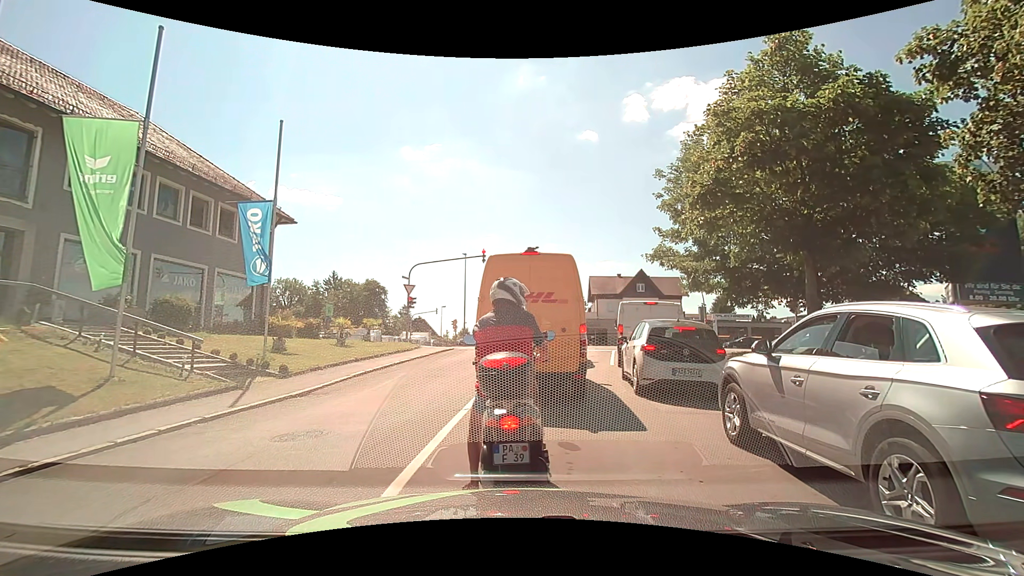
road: residential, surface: asphalt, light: Day
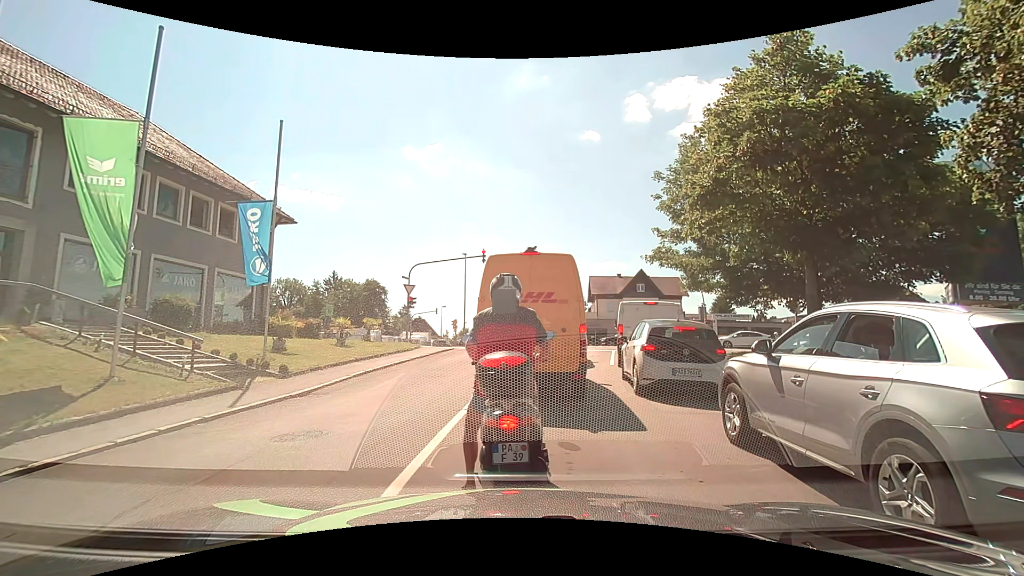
(0.0, 0.0) m; 0°
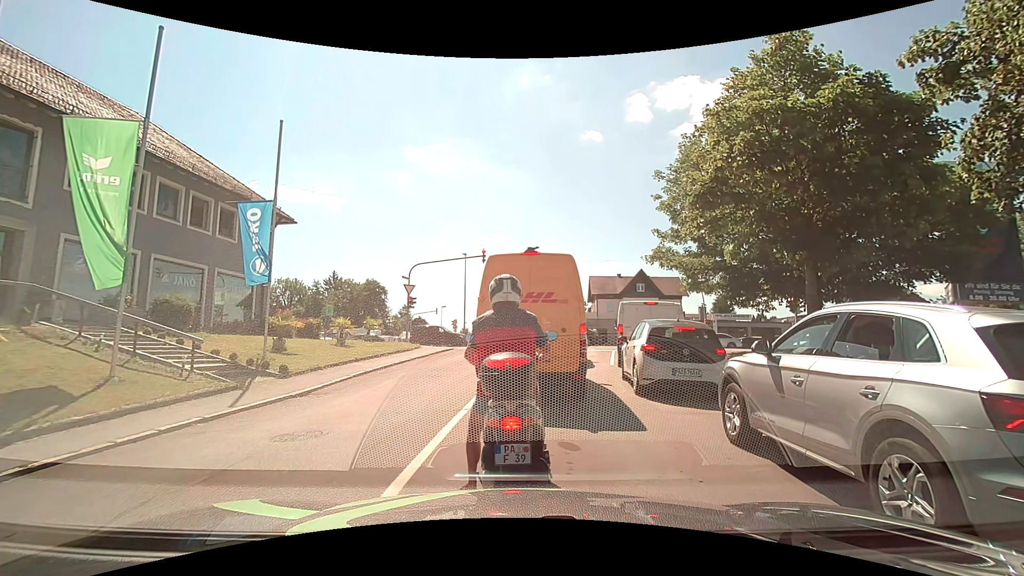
(0.0, 0.0) m; 0°
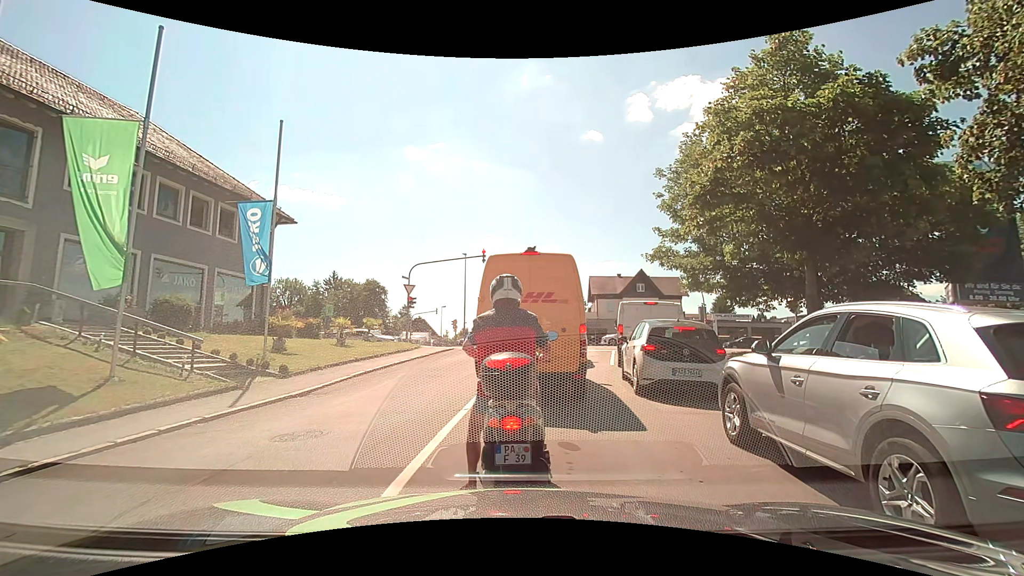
(0.0, 0.0) m; 0°
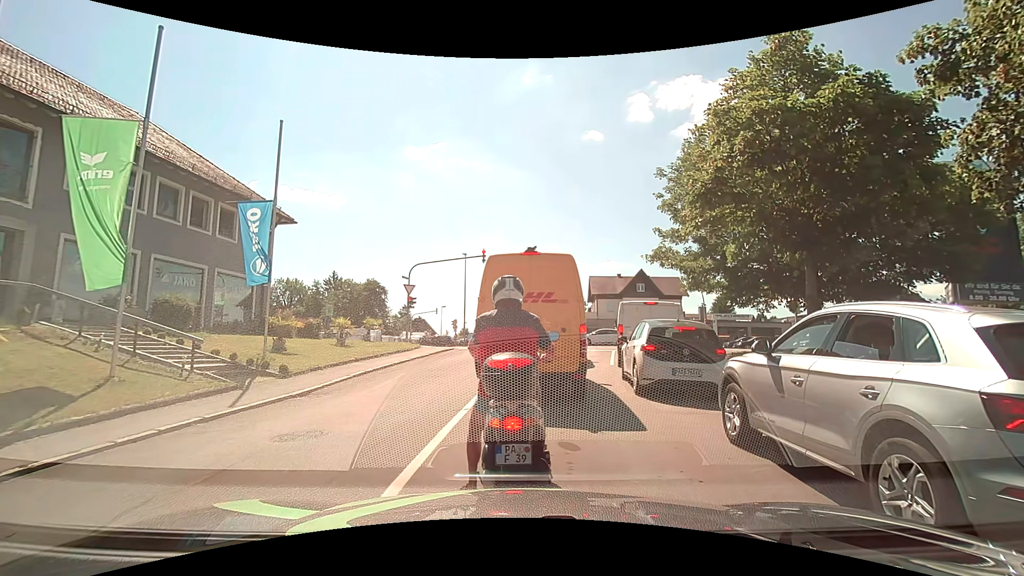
(0.0, 0.0) m; 0°
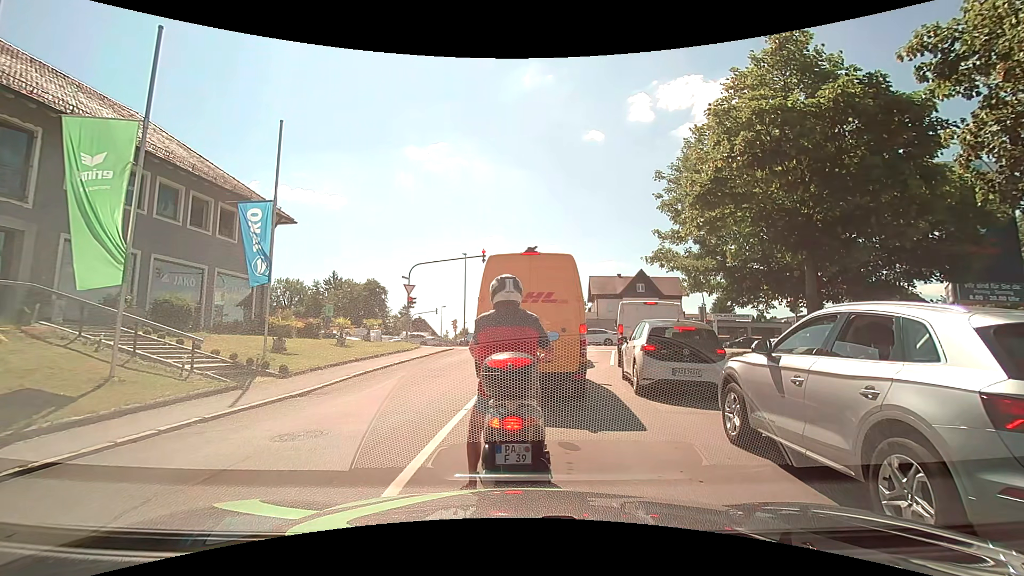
(0.0, 0.0) m; 0°
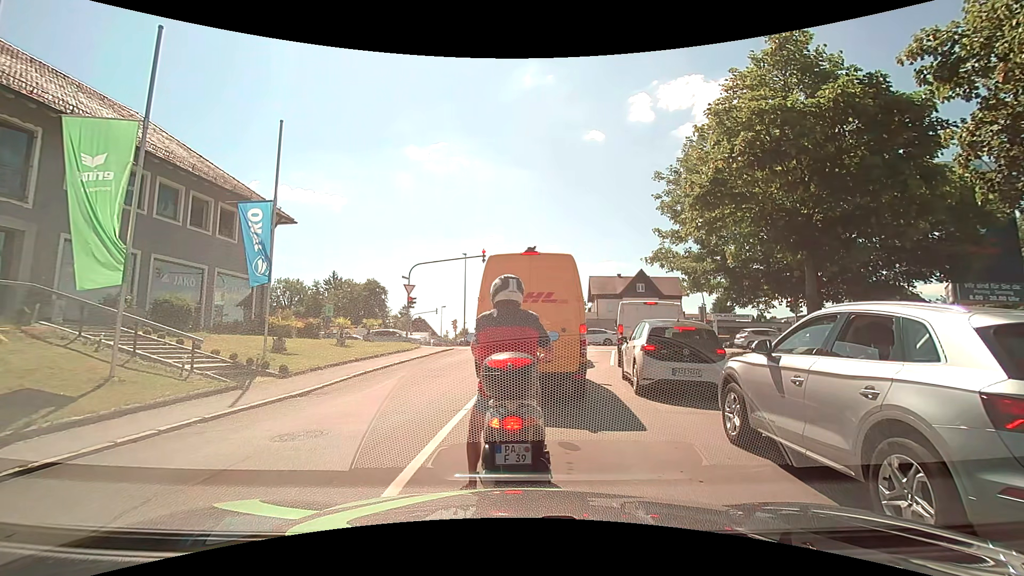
(0.0, 0.0) m; 0°
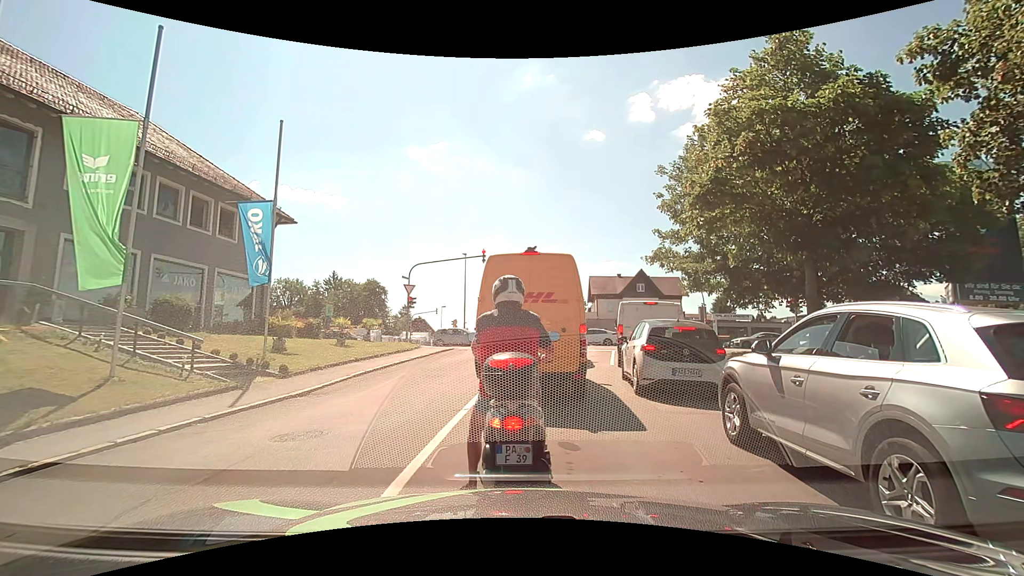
(0.0, 0.0) m; 0°
(0, +10) (+2, +20) (+3, +30) (+2, +40) (-5, +47) (-14, +50) (-24, +51) (-34, +52) (-44, +54) (-54, +55) m
